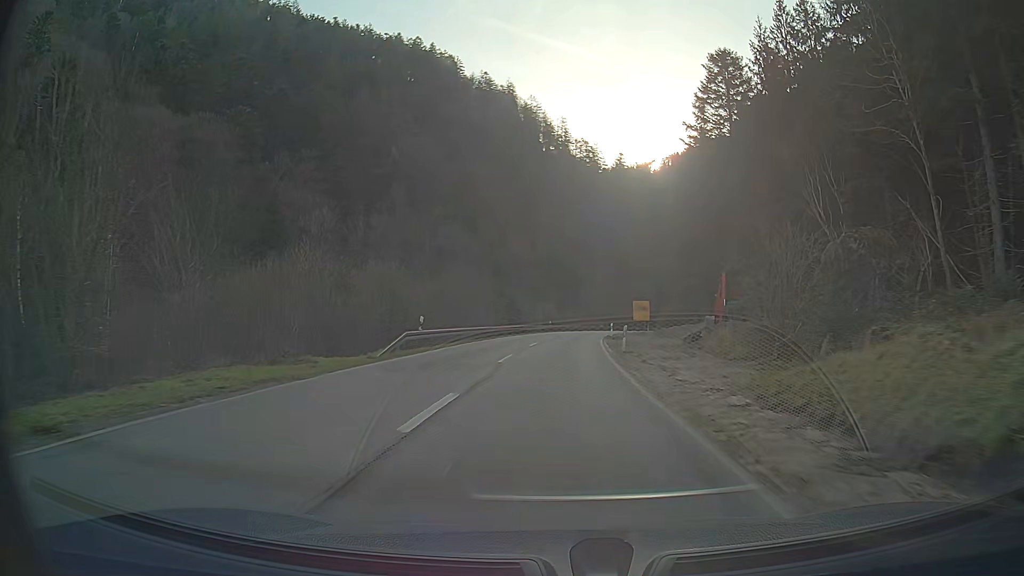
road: secondary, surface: asphalt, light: Day
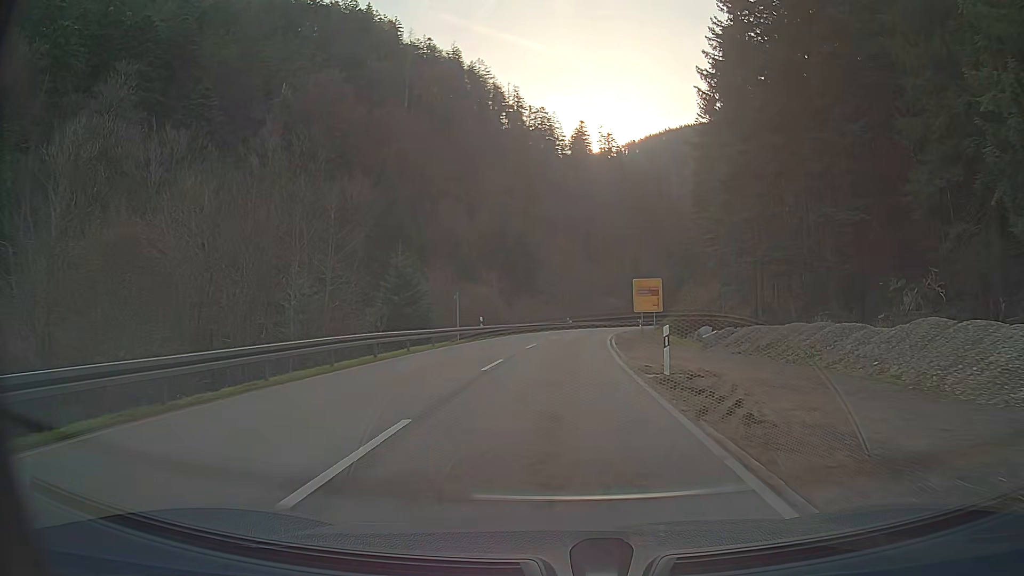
(+1.2, +39.4) m; +4°
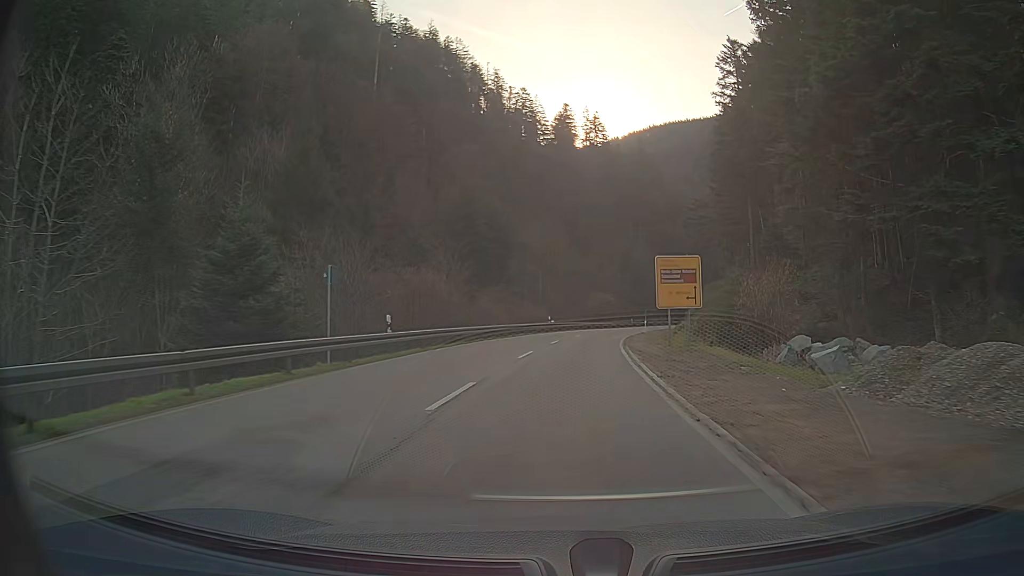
(+0.3, +19.2) m; +2°
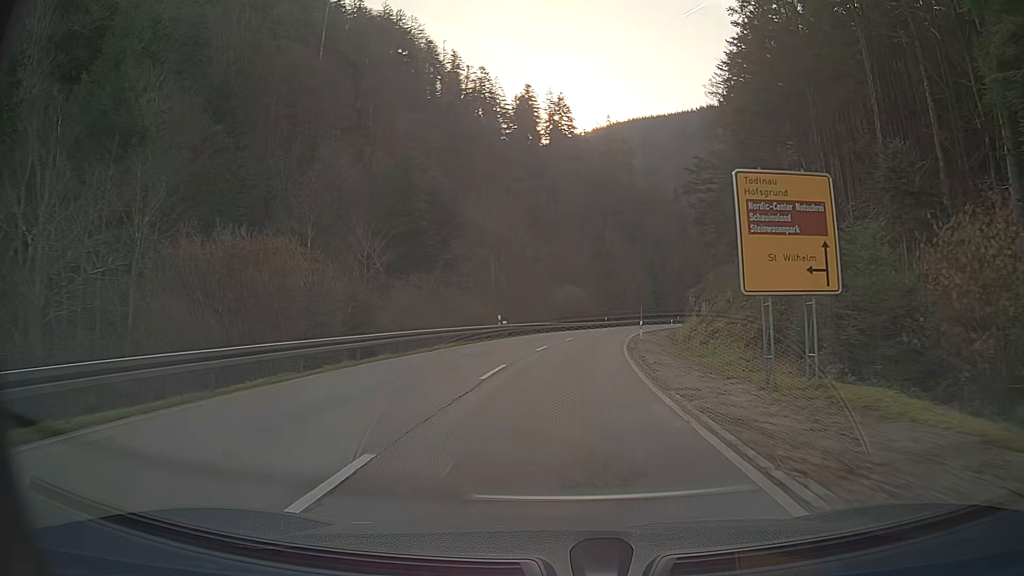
(+0.5, +19.0) m; +3°
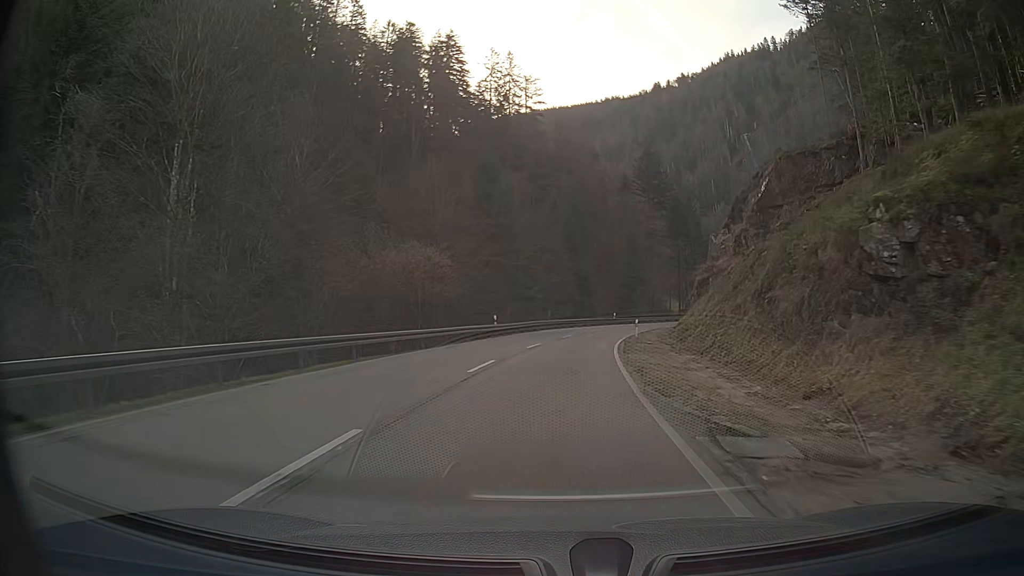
(+3.8, +46.2) m; +9°
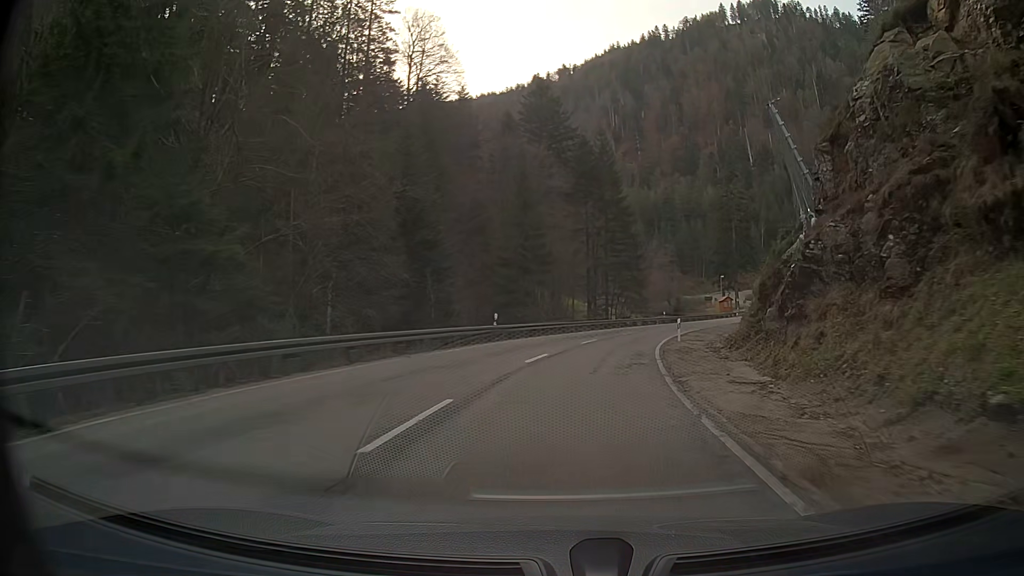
(+3.5, +44.7) m; +12°
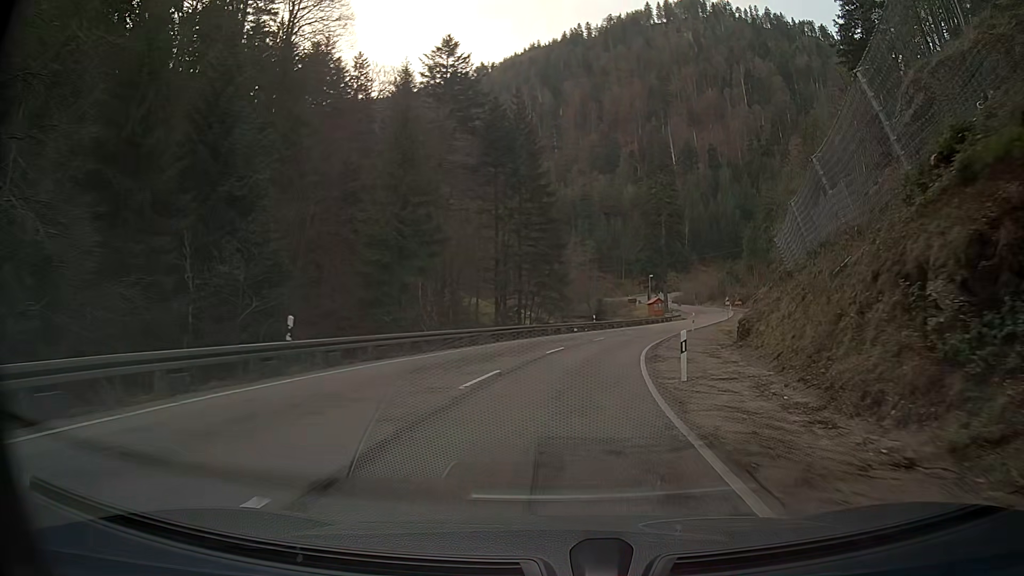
(+1.1, +17.4) m; +7°
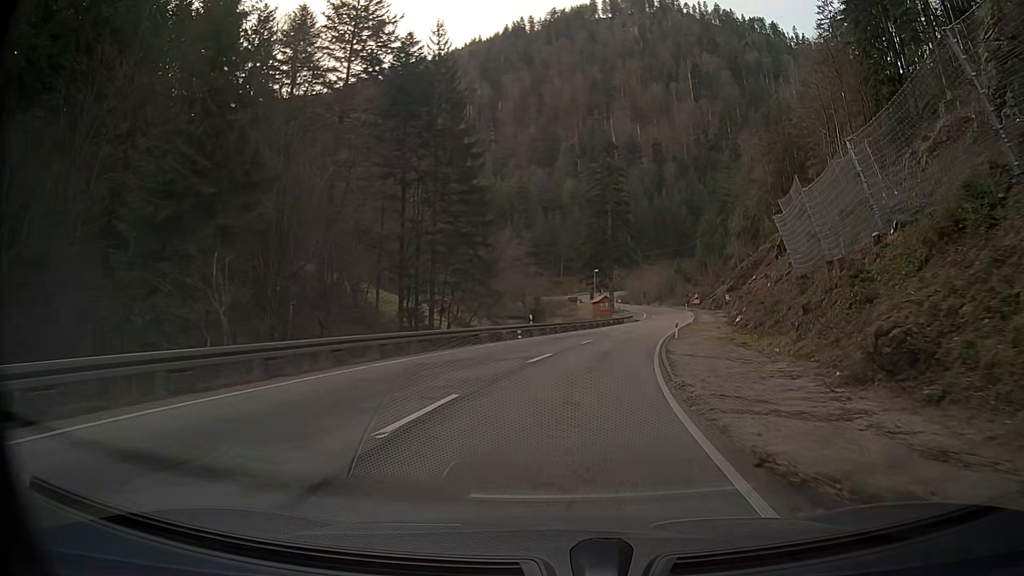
(+0.8, +17.2) m; +5°
